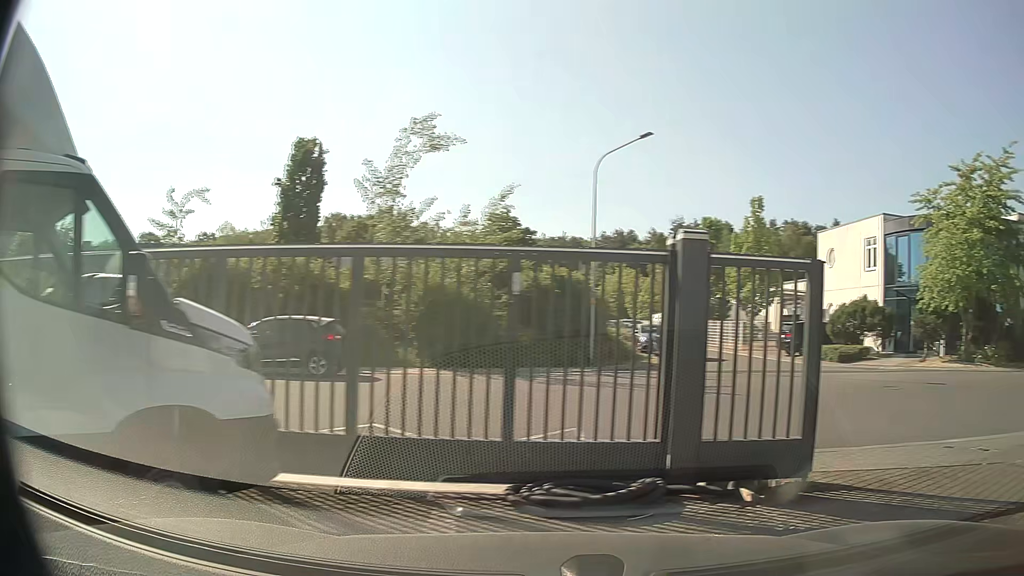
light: Day
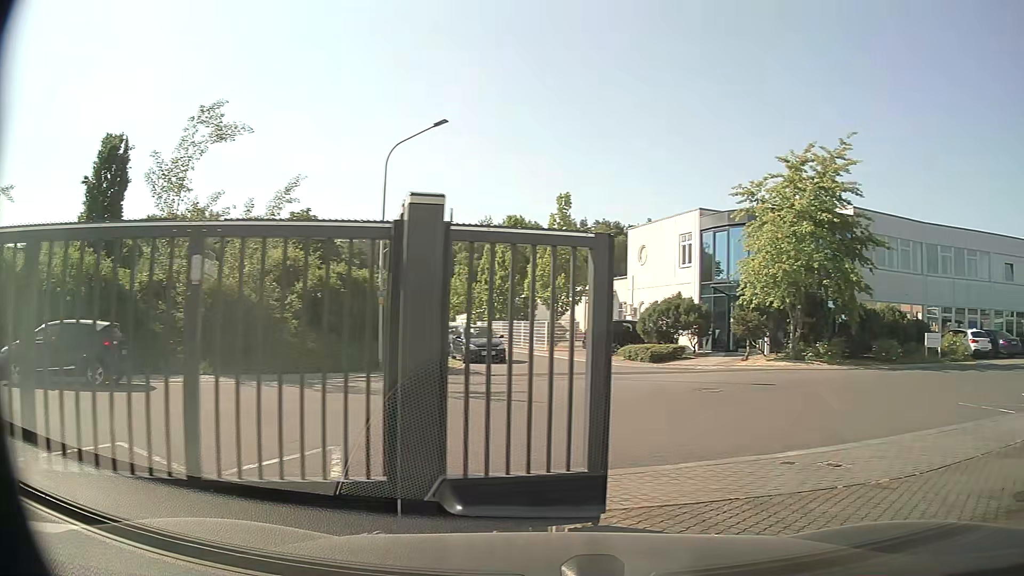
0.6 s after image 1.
(+0.2, +1.5) m; +15°
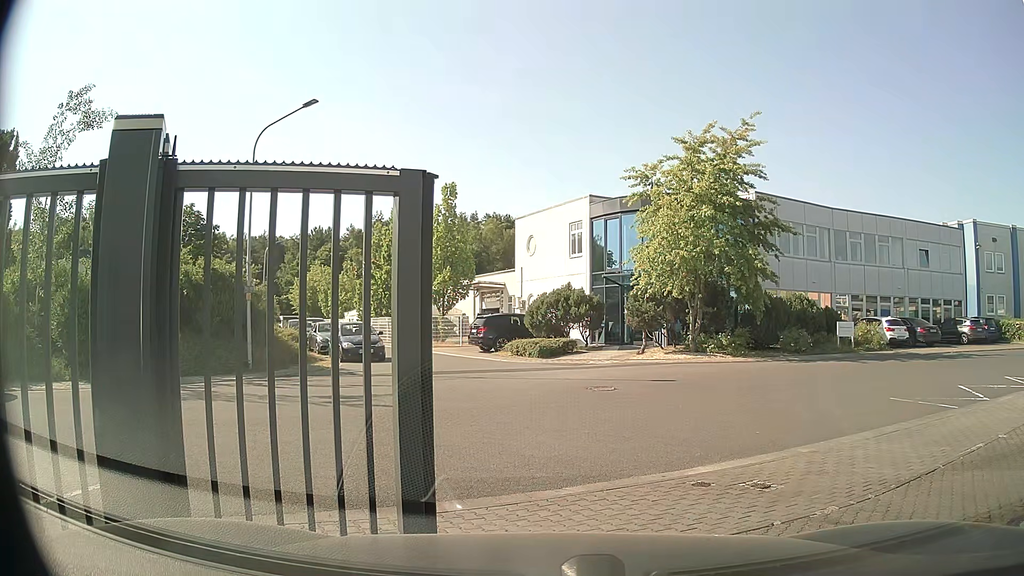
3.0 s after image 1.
(+0.1, +1.5) m; +6°
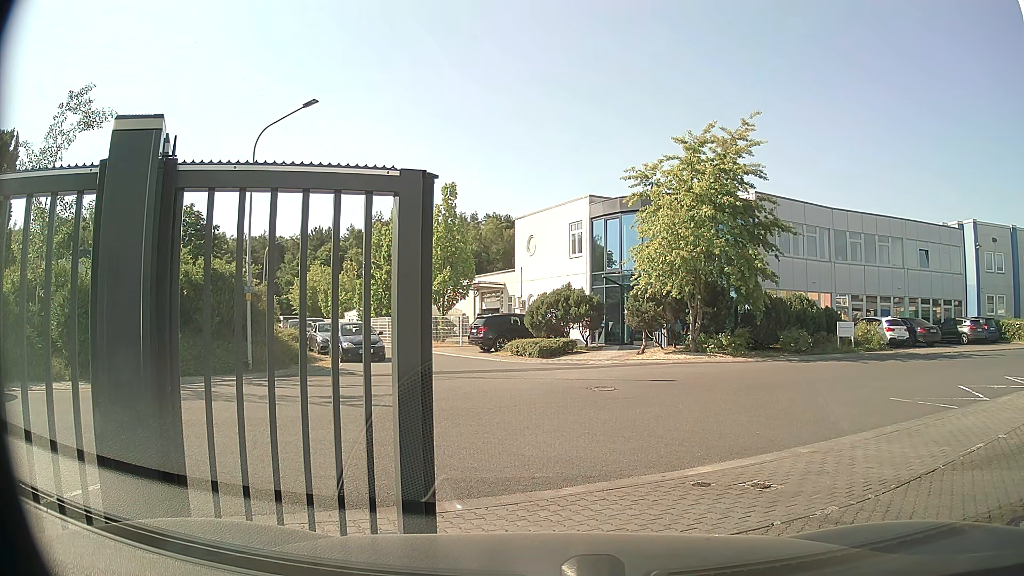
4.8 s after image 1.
(0.0, 0.0) m; 0°
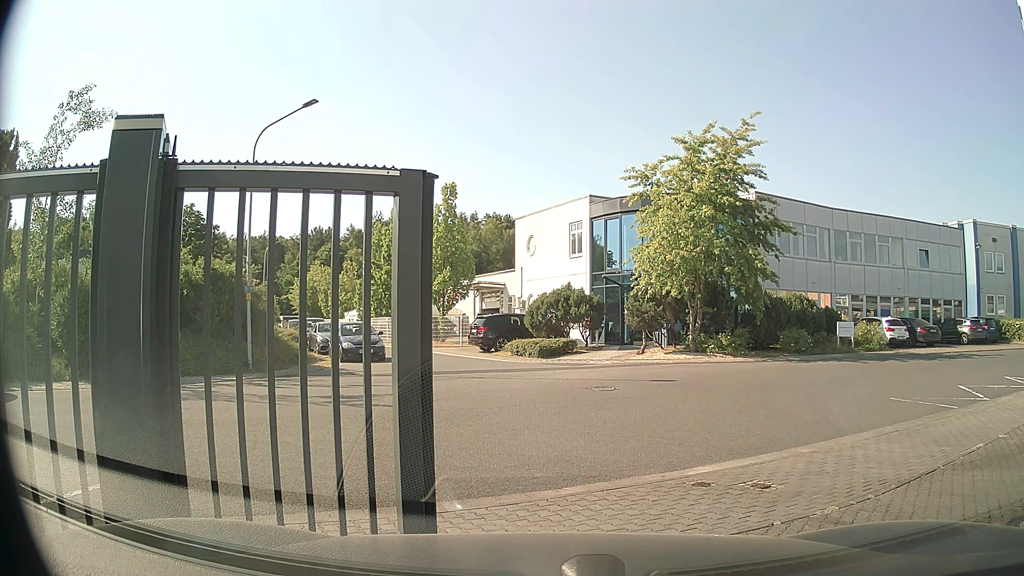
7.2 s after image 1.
(0.0, 0.0) m; 0°
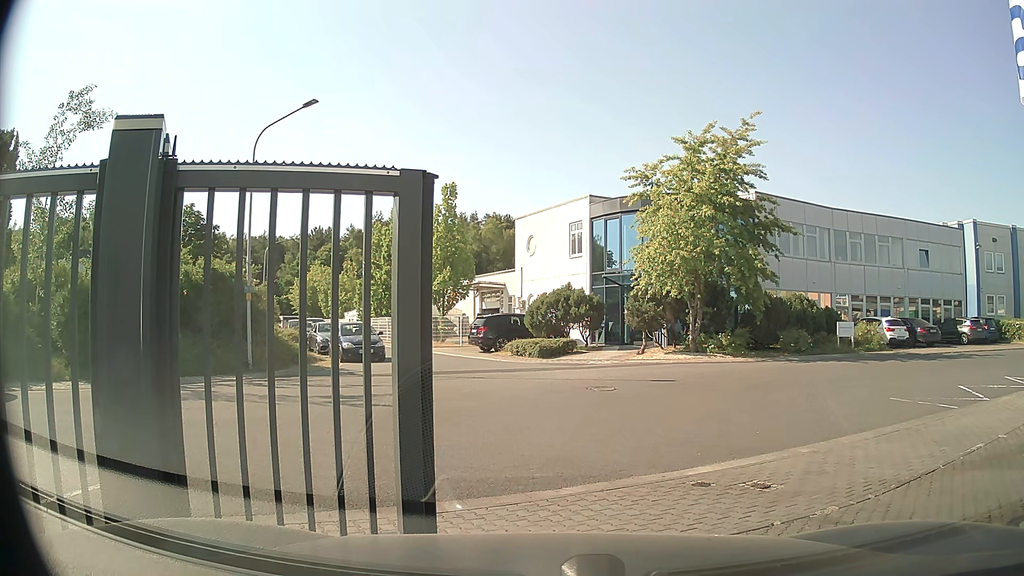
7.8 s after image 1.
(0.0, 0.0) m; 0°
